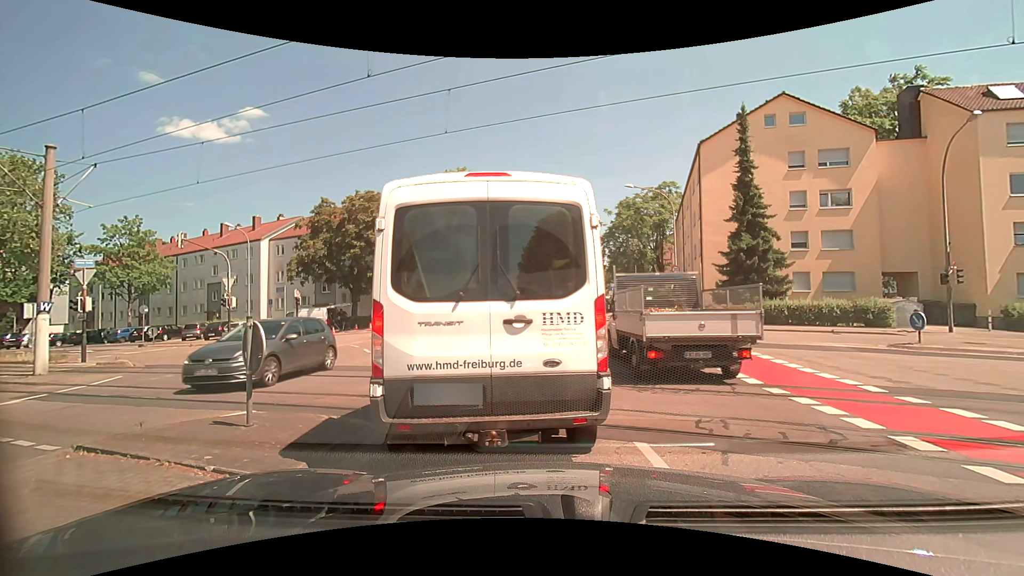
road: tertiary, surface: asphalt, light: Day
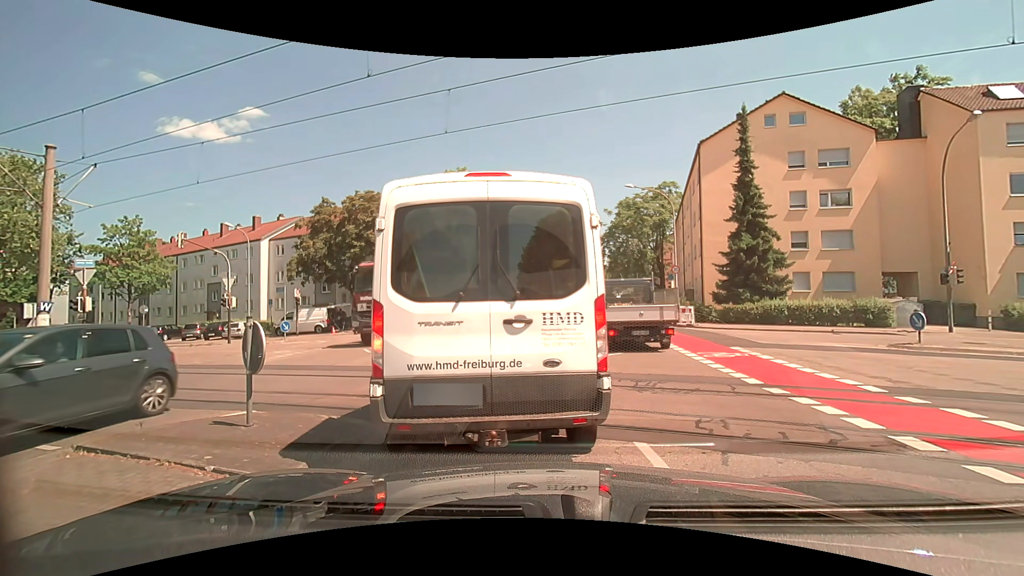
(0.0, 0.0) m; 0°
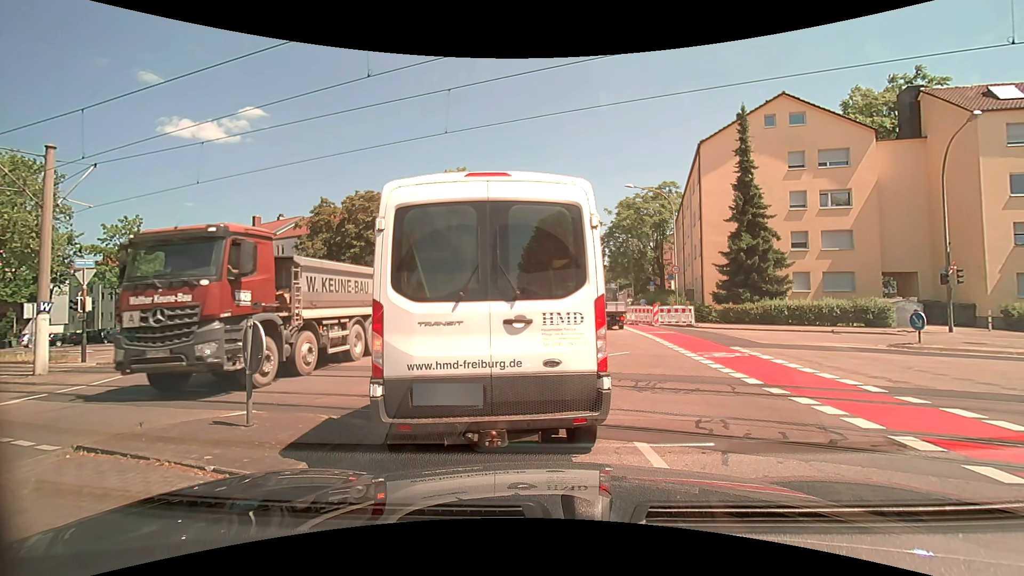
(0.0, 0.0) m; 0°
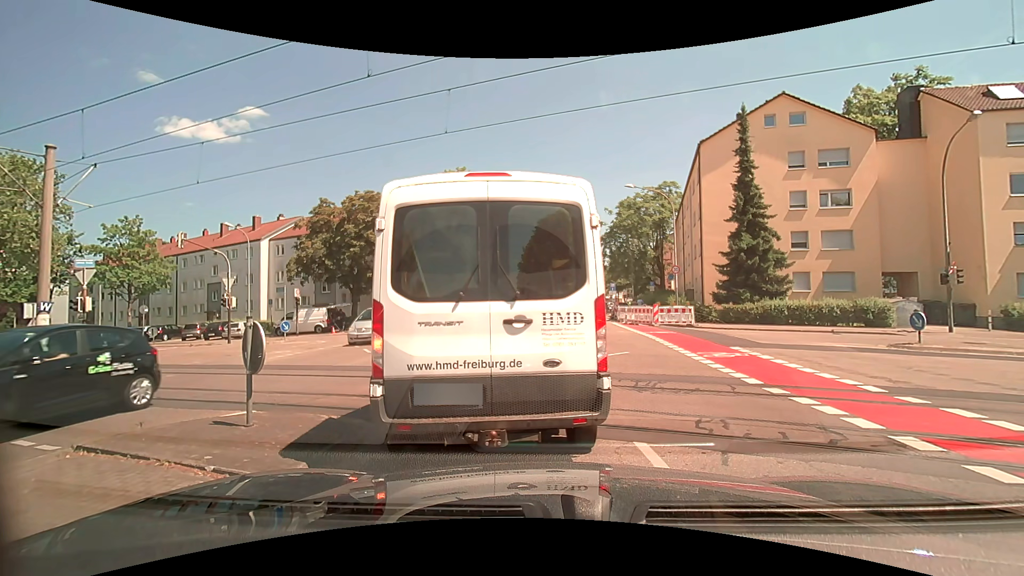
(0.0, 0.0) m; 0°
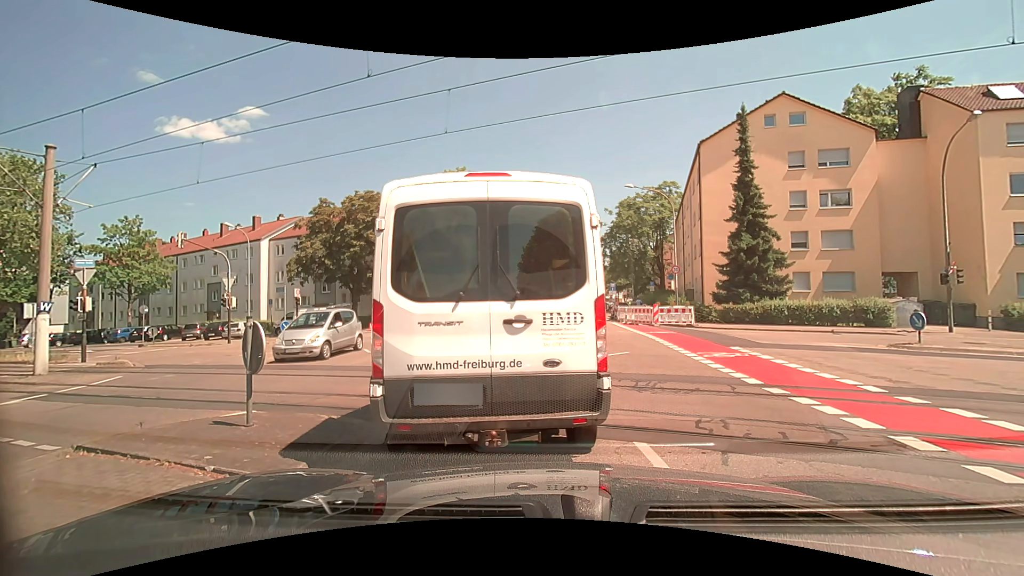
(0.0, 0.0) m; 0°
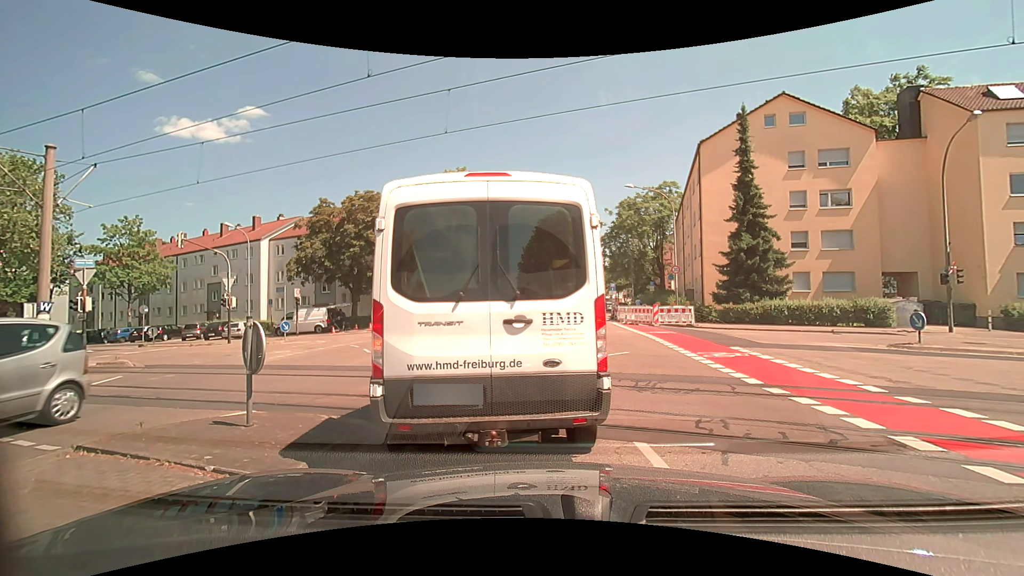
(0.0, 0.0) m; 0°
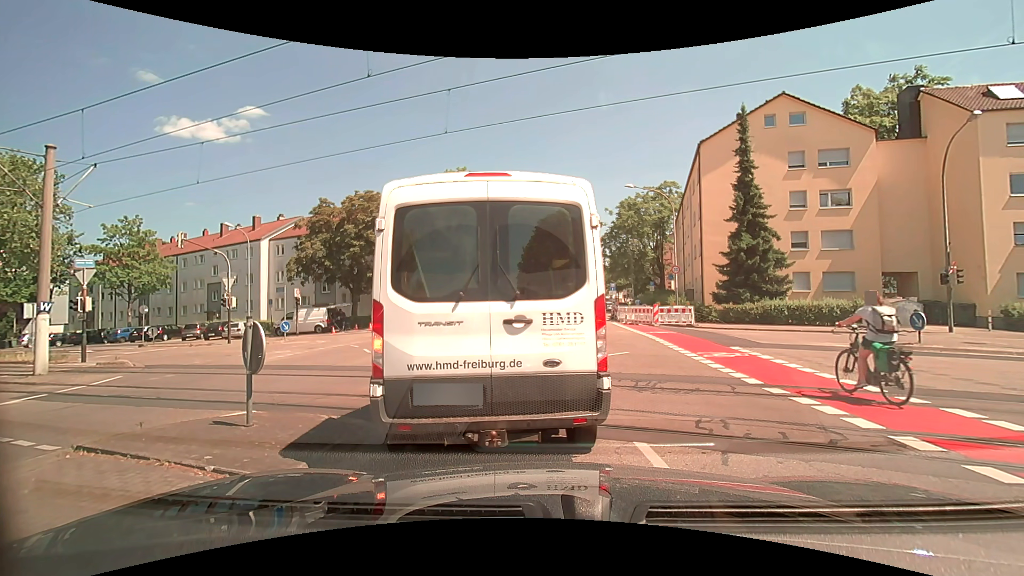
(0.0, 0.0) m; 0°
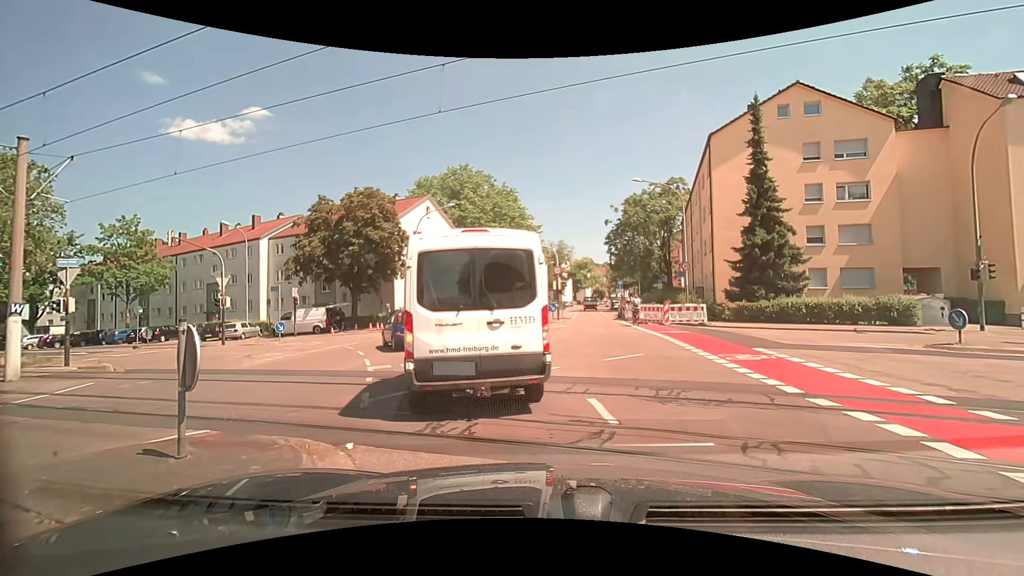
(0.0, +1.4) m; -2°
(-1, +10) (-4, +19) (-10, +28) (-18, +33) (-27, +37) (-36, +41) (-45, +46) (-54, +50) (-63, +54) (-72, +58) m
